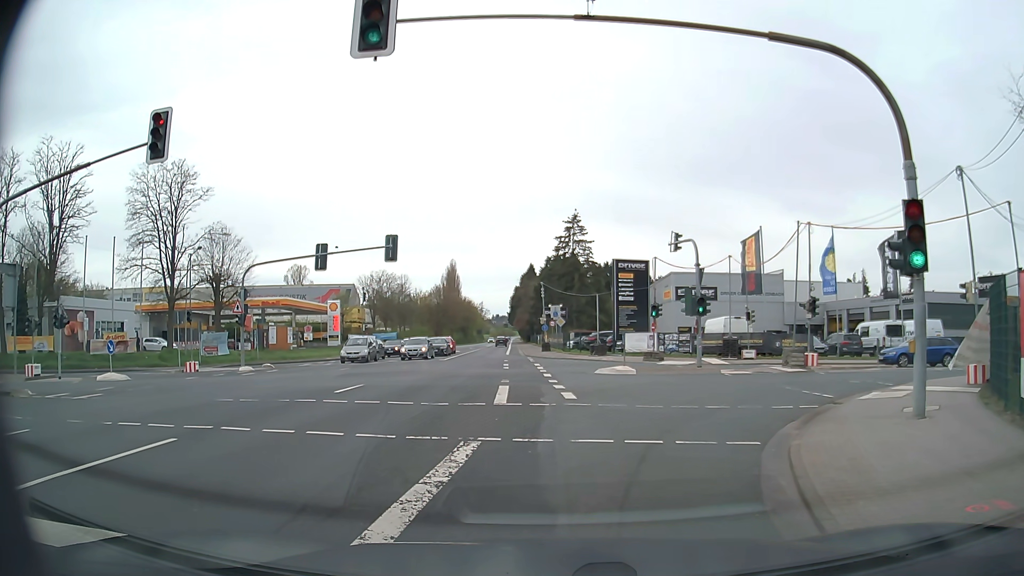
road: secondary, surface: asphalt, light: Day
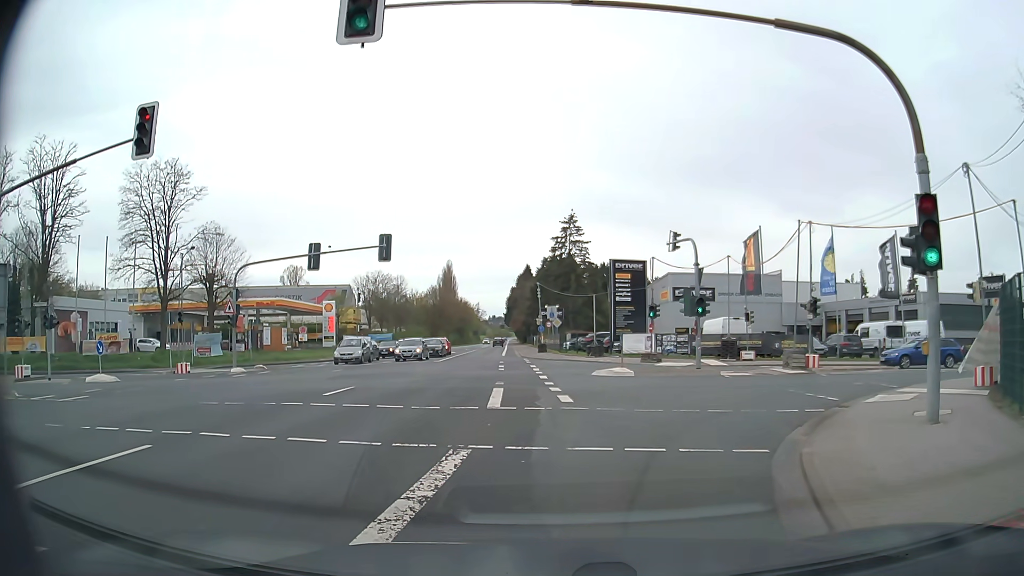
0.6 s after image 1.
(0.0, +0.6) m; +1°
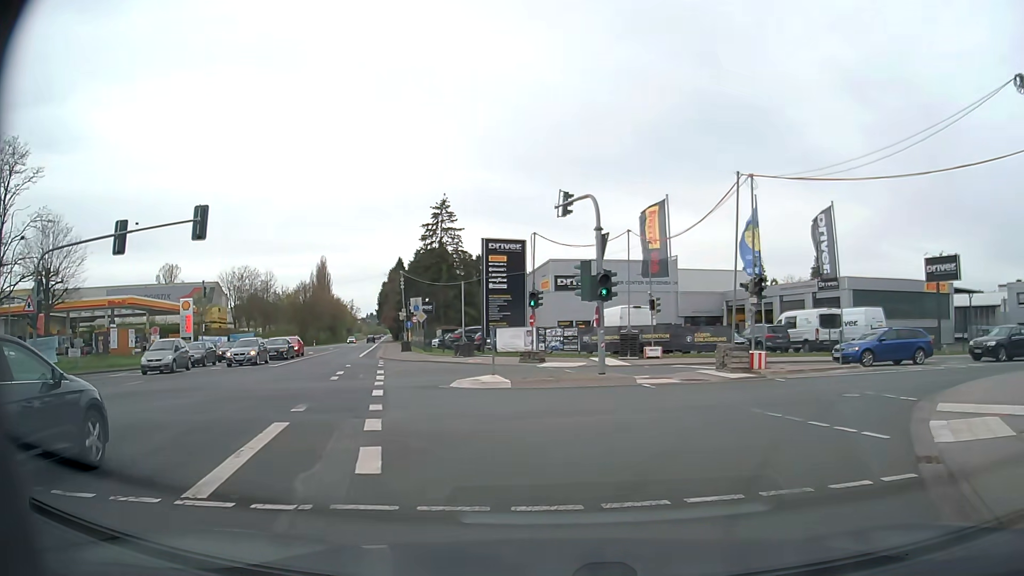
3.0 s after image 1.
(+0.6, +8.2) m; +11°
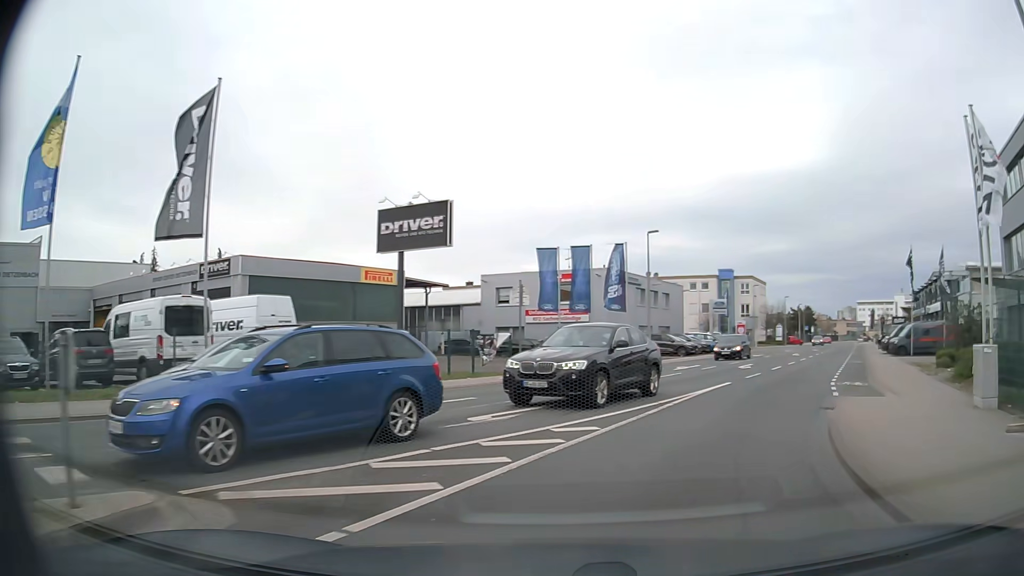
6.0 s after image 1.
(+7.4, +17.6) m; +48°
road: tertiary
(+2, +10) (+6, +19) (+11, +28) (+15, +37) (+20, +45) (+25, +54) (+29, +63) (+34, +72) (+38, +81) (+43, +90) m
